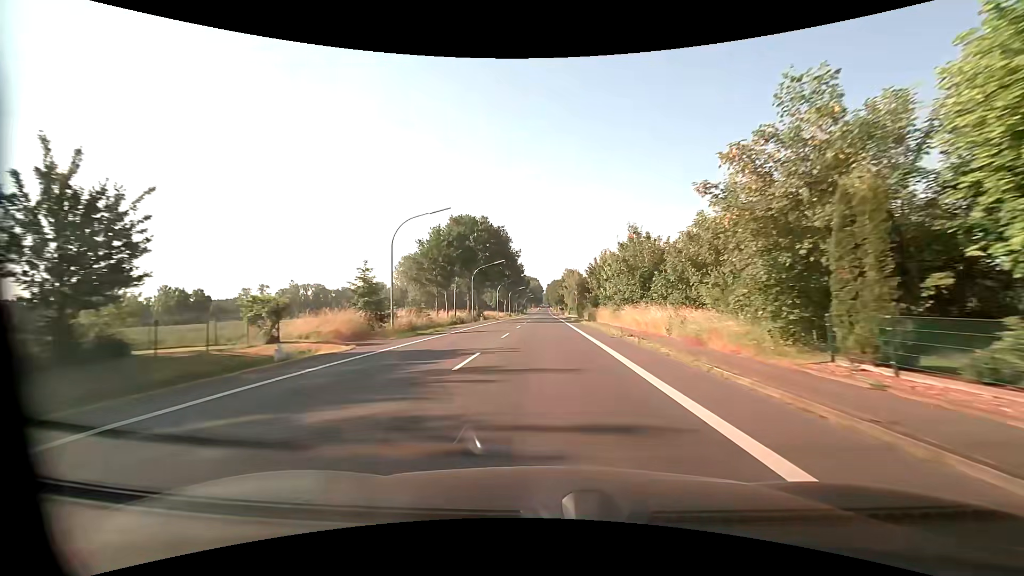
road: primary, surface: asphalt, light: Day
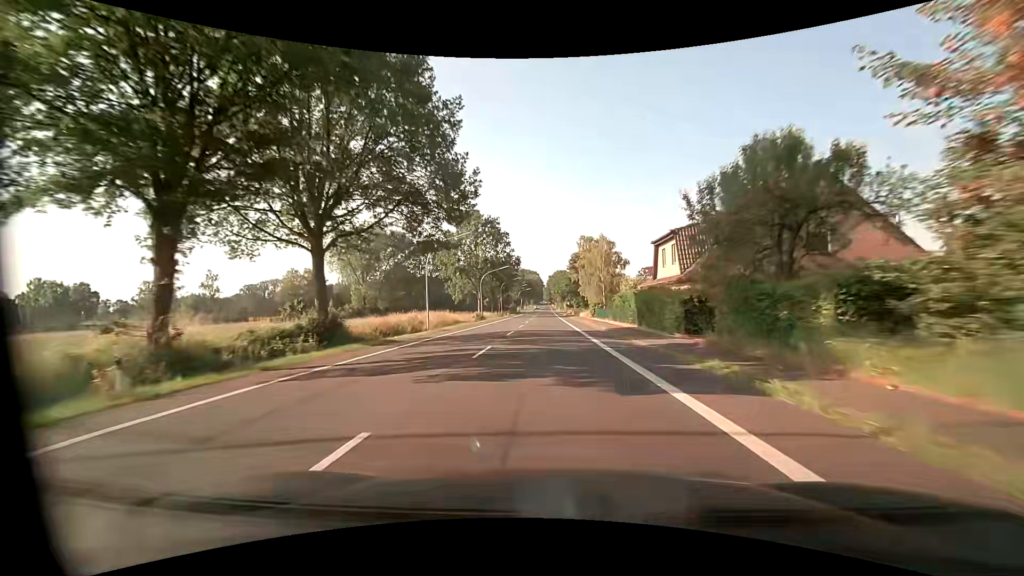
(-0.2, +57.6) m; 0°
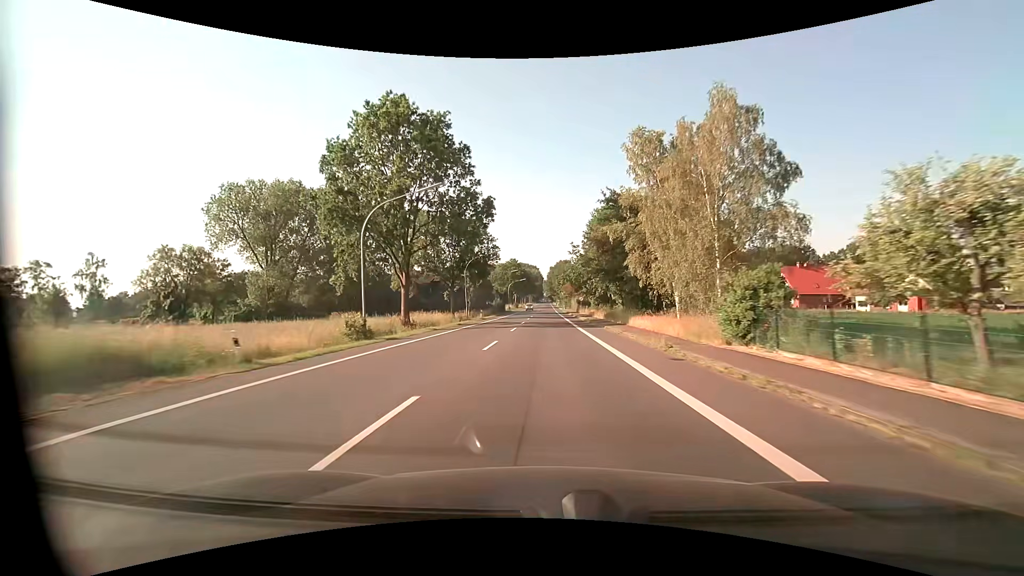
(+0.1, +46.1) m; 0°
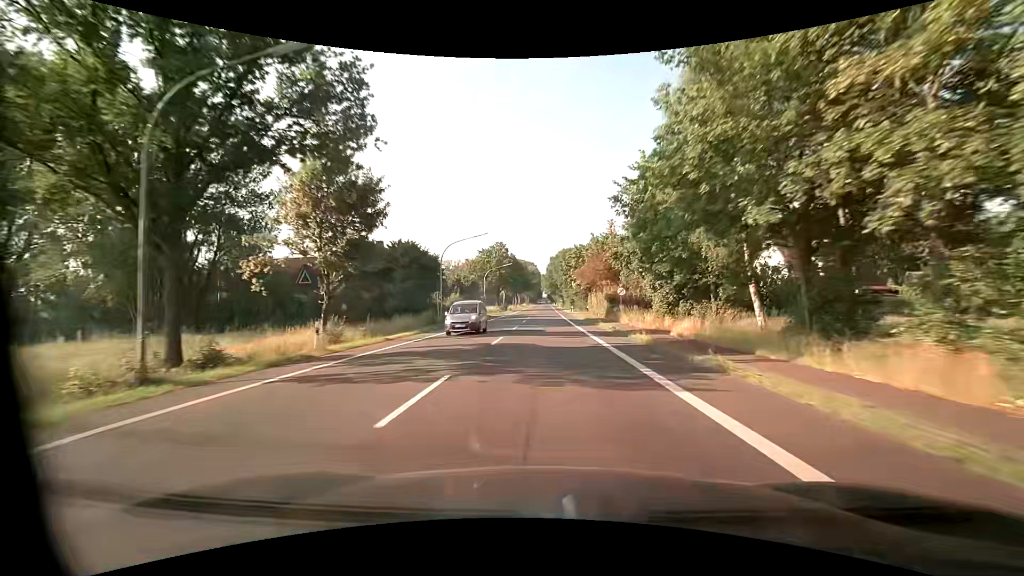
(0.0, +45.9) m; 0°
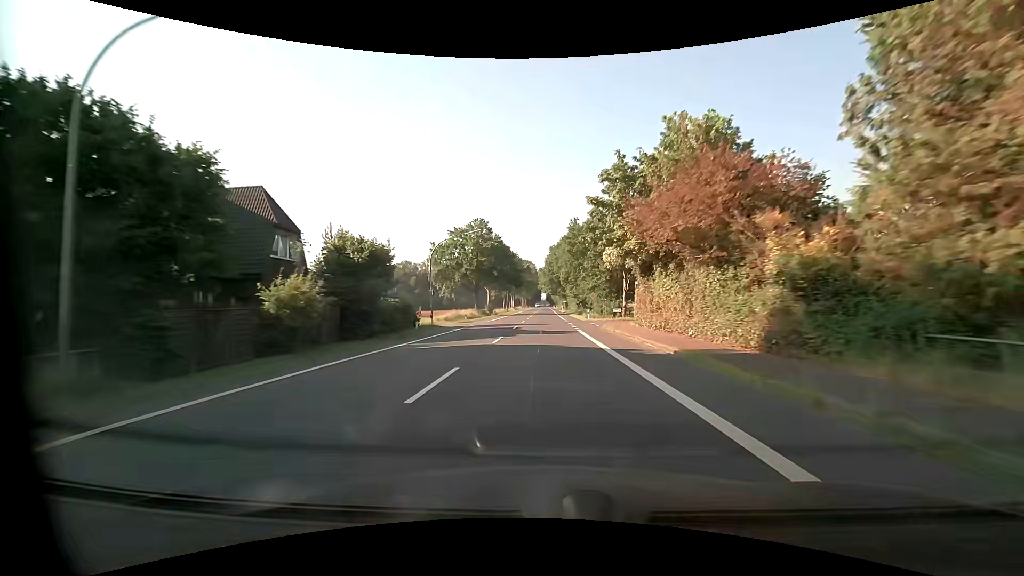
(+0.2, +34.7) m; 0°
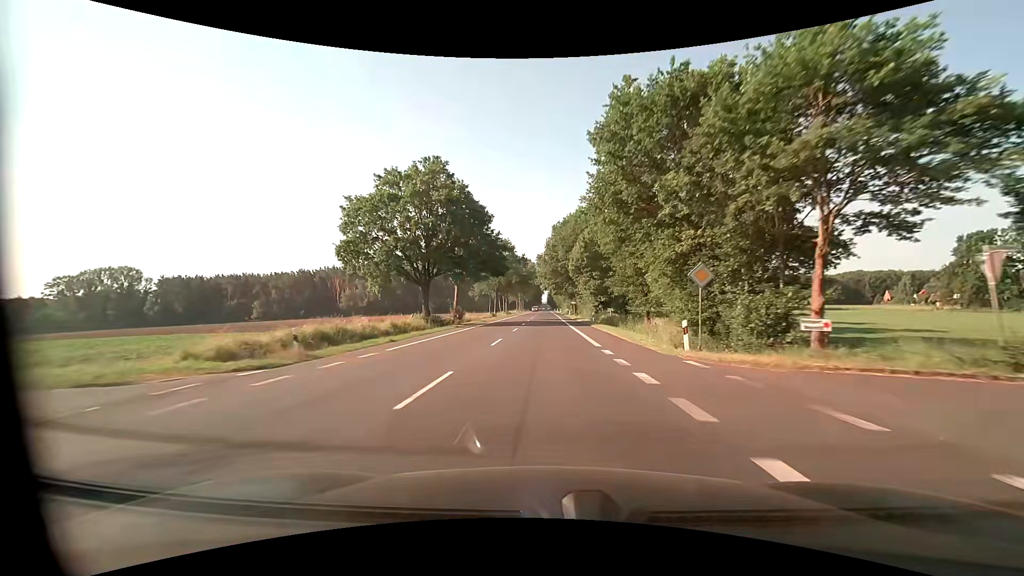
(+0.1, +36.8) m; 0°
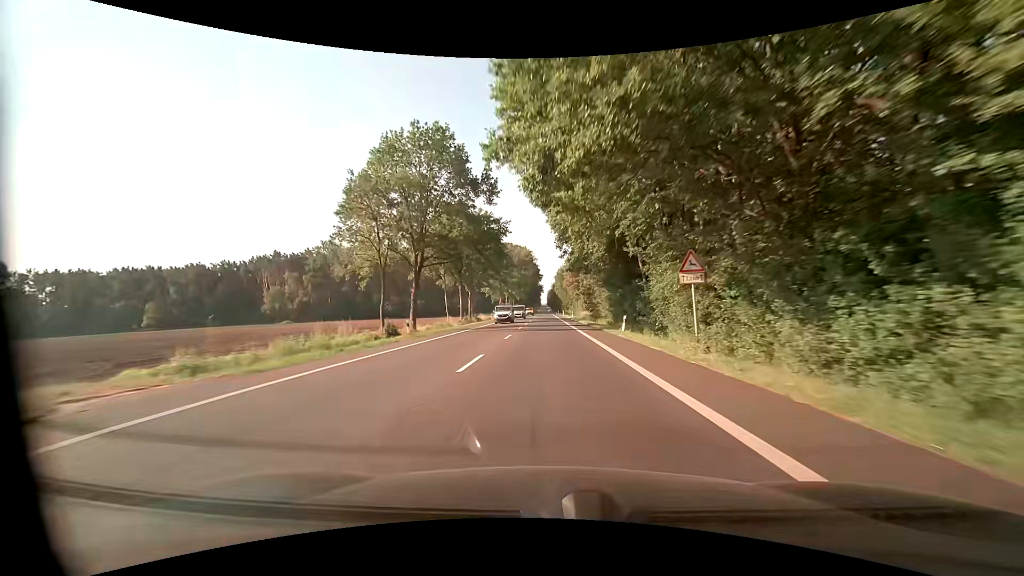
(-0.1, +68.6) m; 0°
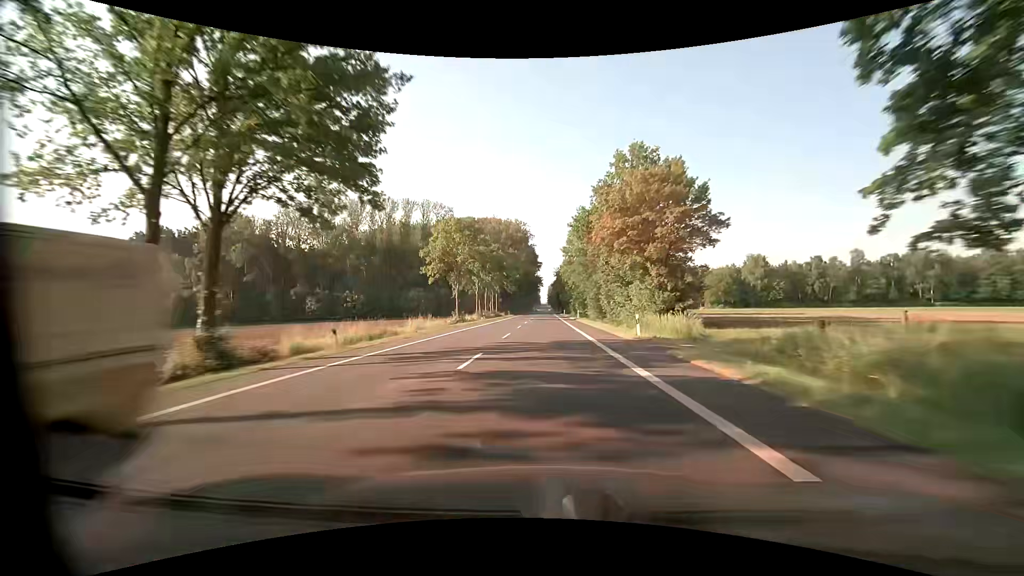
(0.0, +60.1) m; 0°
(0, +10) (0, +20) (0, +30) (0, +40) (0, +50) (0, +60) (0, +70) (0, +80) (0, +90) (0, +100) m
